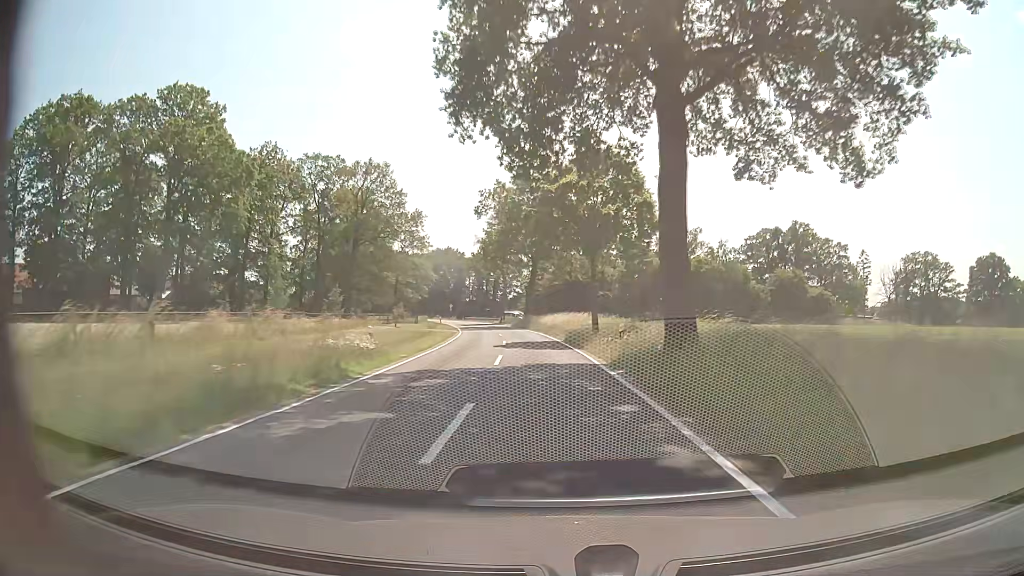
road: tertiary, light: Day
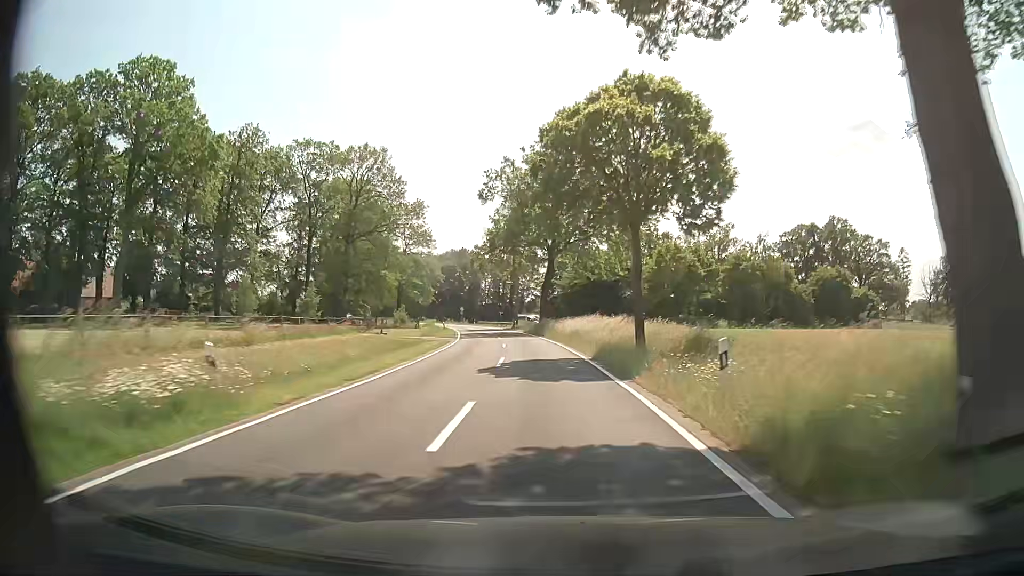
(-0.1, +11.3) m; -1°
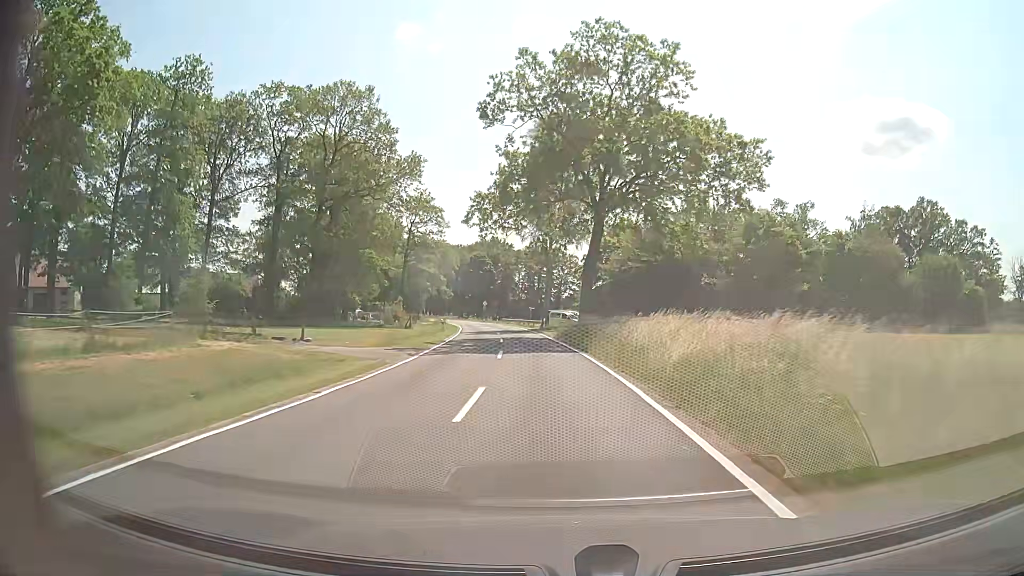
(-0.6, +22.5) m; -3°
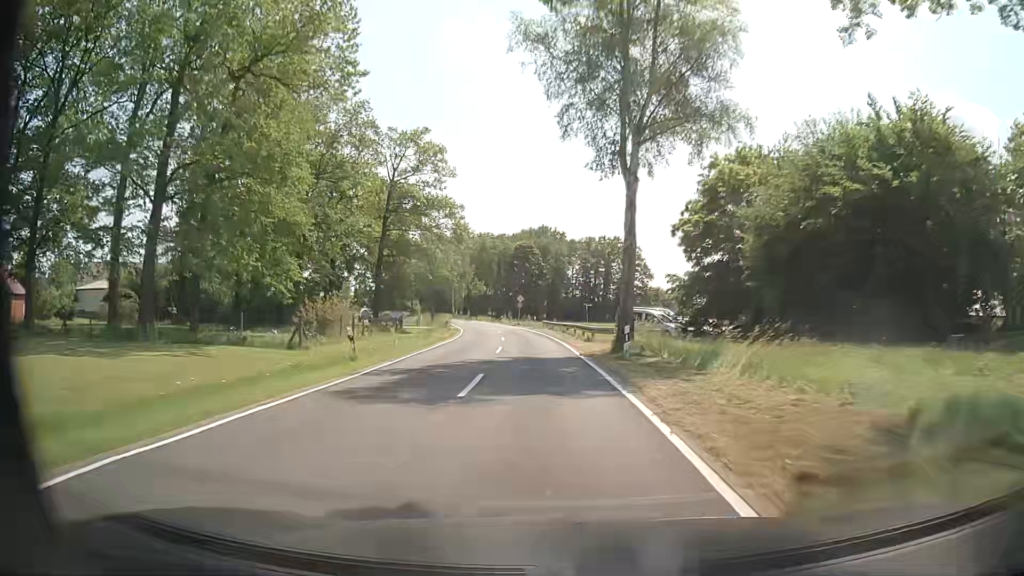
(-1.4, +33.8) m; -5°
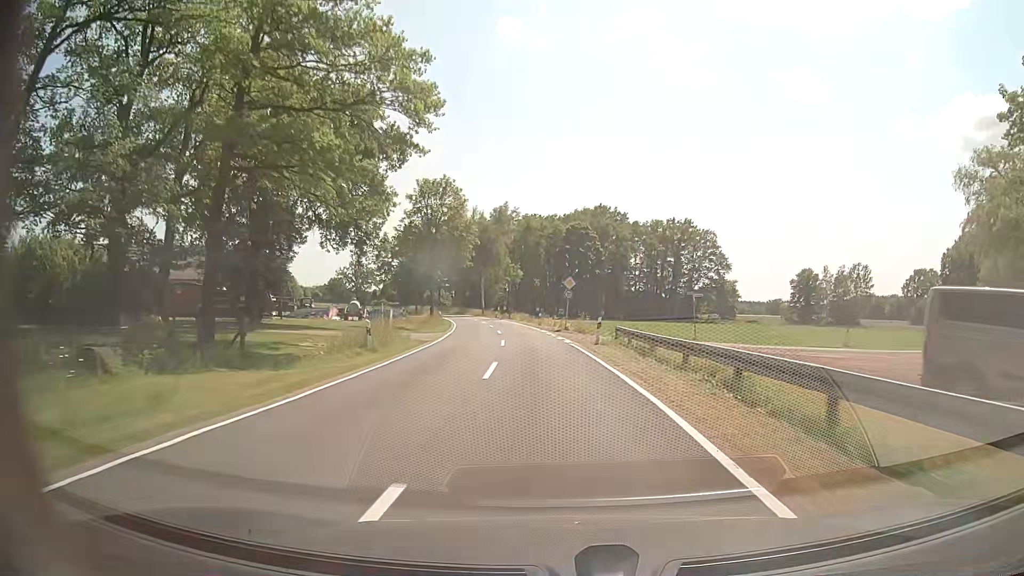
(-1.4, +33.8) m; -5°
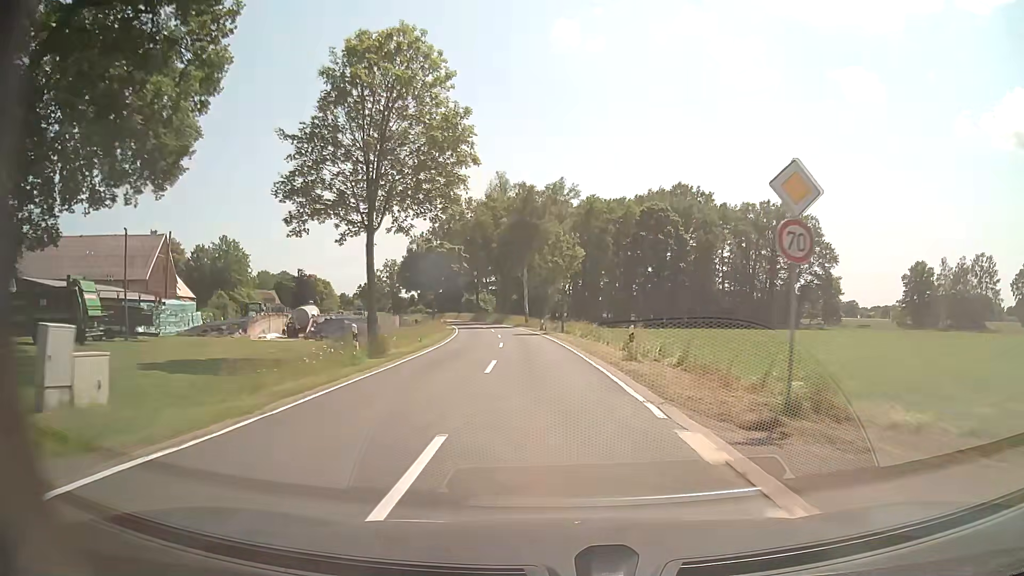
(-1.2, +33.9) m; -5°
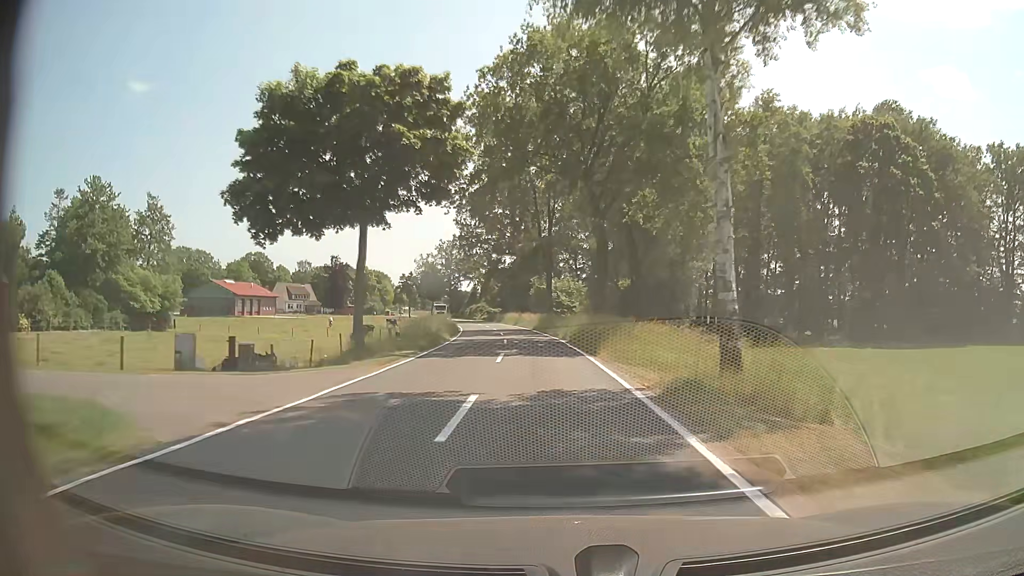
(-4.1, +56.3) m; -8°
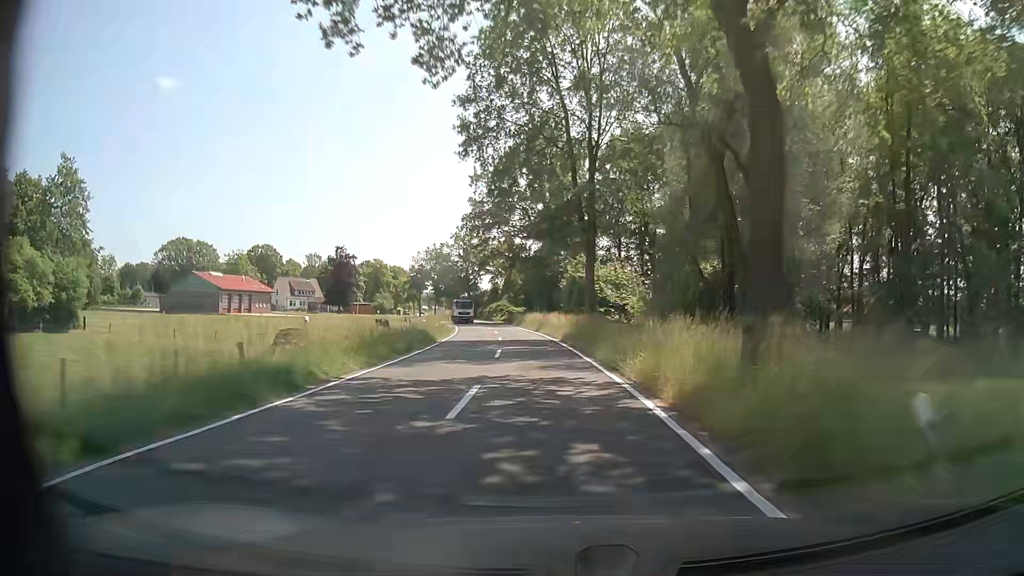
(-0.6, +22.6) m; -3°
(0, +10) (-1, +20) (-1, +30) (-2, +40) (-3, +50) (-5, +60) (-6, +70) (-8, +79) (-10, +89) (-12, +99) m
